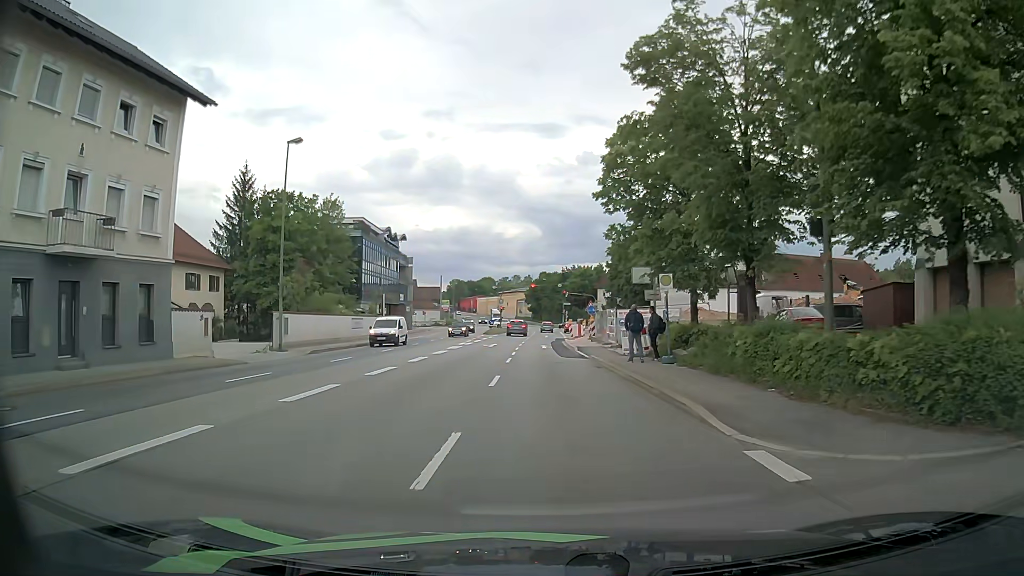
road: primary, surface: asphalt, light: Day
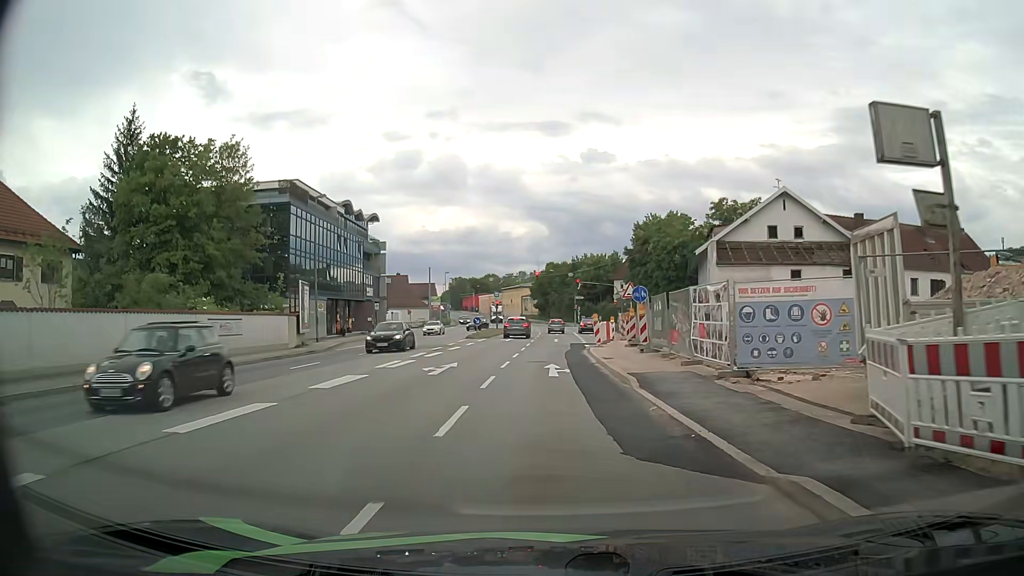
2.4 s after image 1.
(-0.2, +21.4) m; 0°
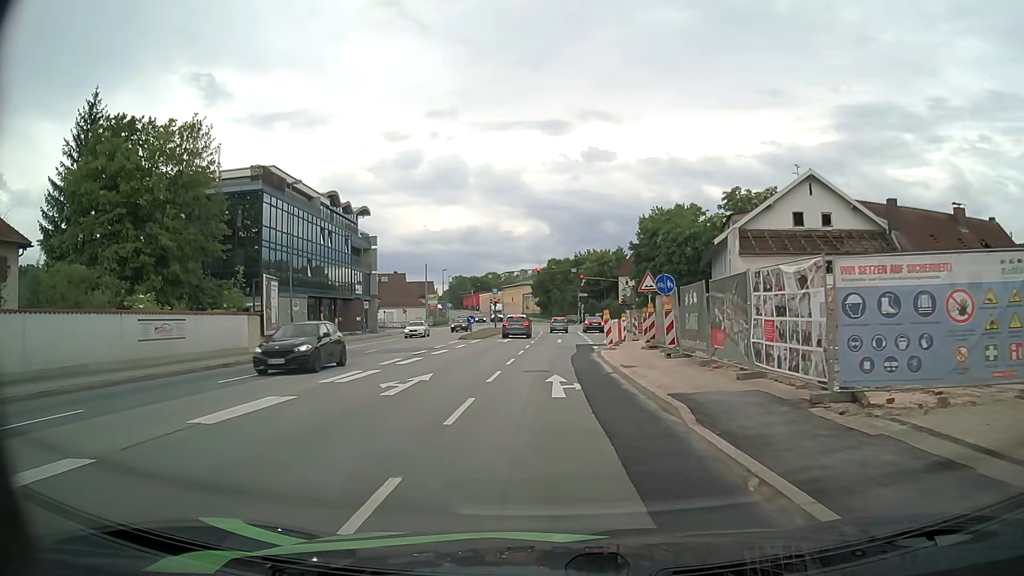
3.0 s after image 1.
(-0.1, +5.1) m; -1°
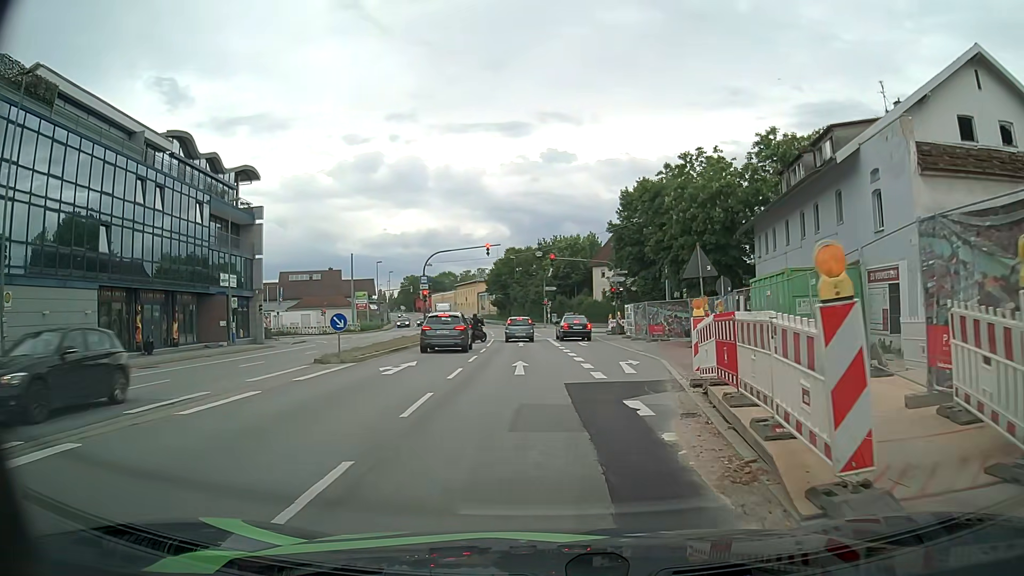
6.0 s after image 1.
(+0.4, +23.4) m; +4°
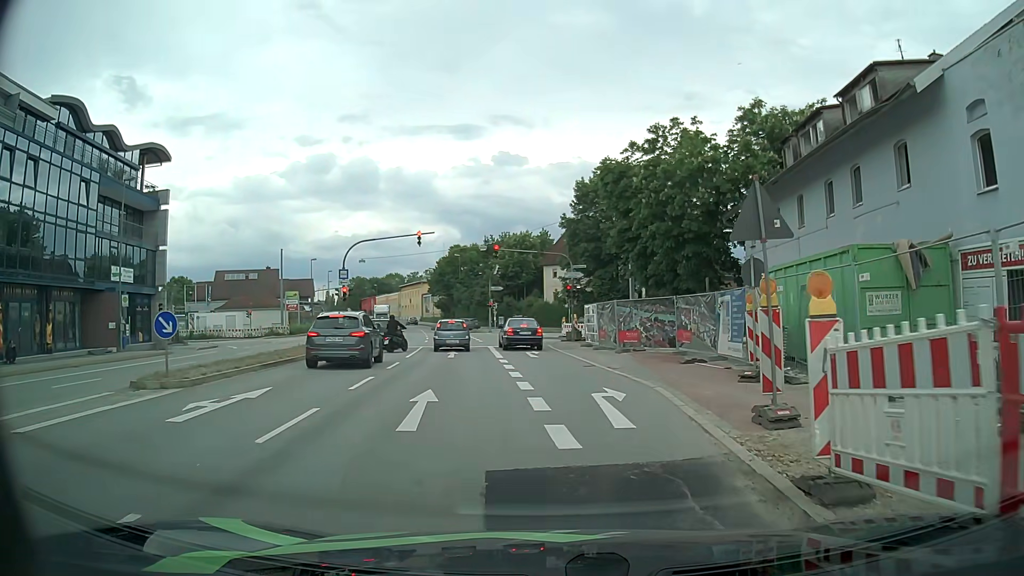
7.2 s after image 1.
(+0.3, +8.0) m; +4°
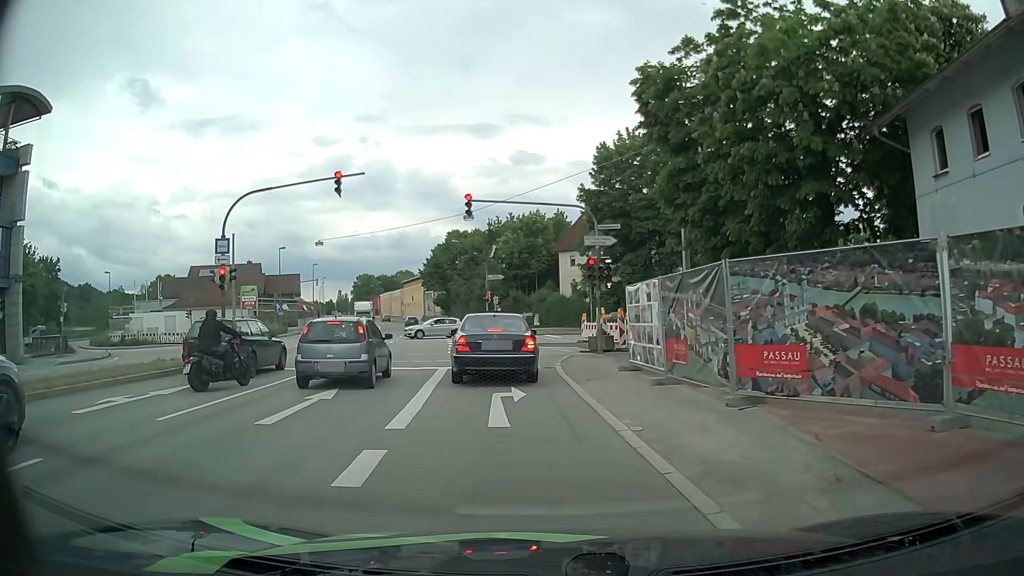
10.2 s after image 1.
(+0.4, +16.7) m; -2°
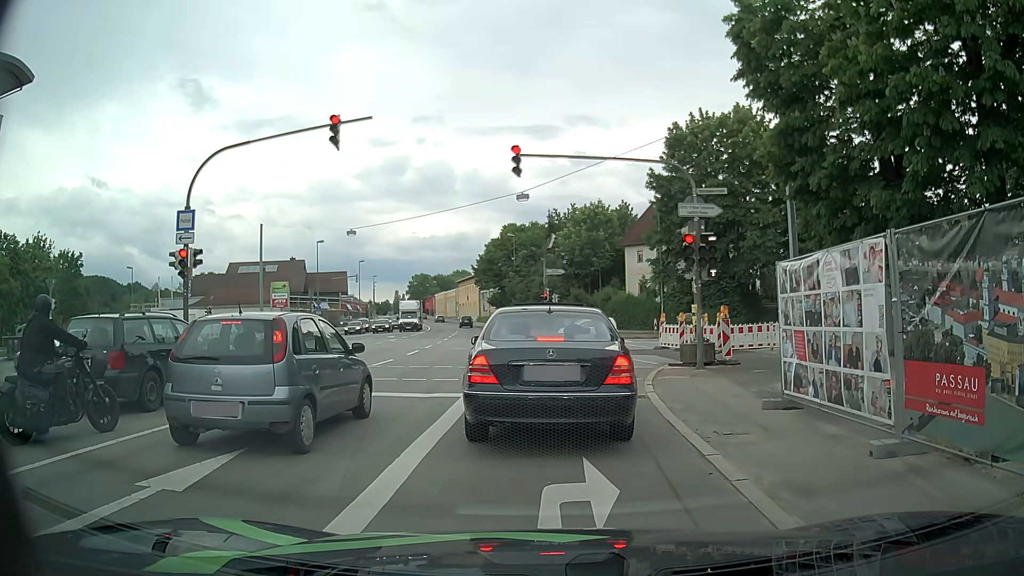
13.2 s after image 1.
(-0.3, +6.6) m; -6°
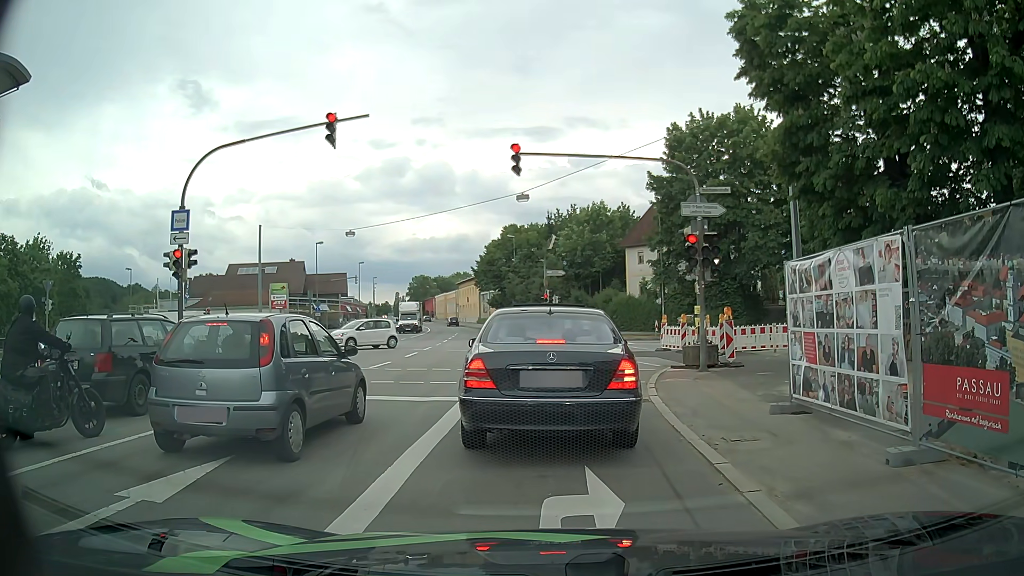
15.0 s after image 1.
(0.0, +0.3) m; 0°
